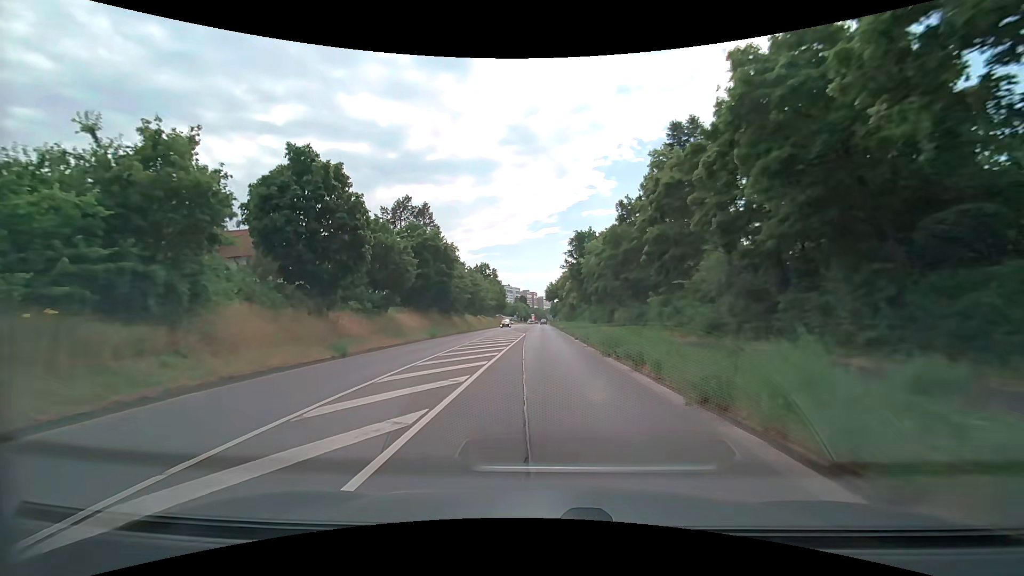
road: secondary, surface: asphalt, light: Day
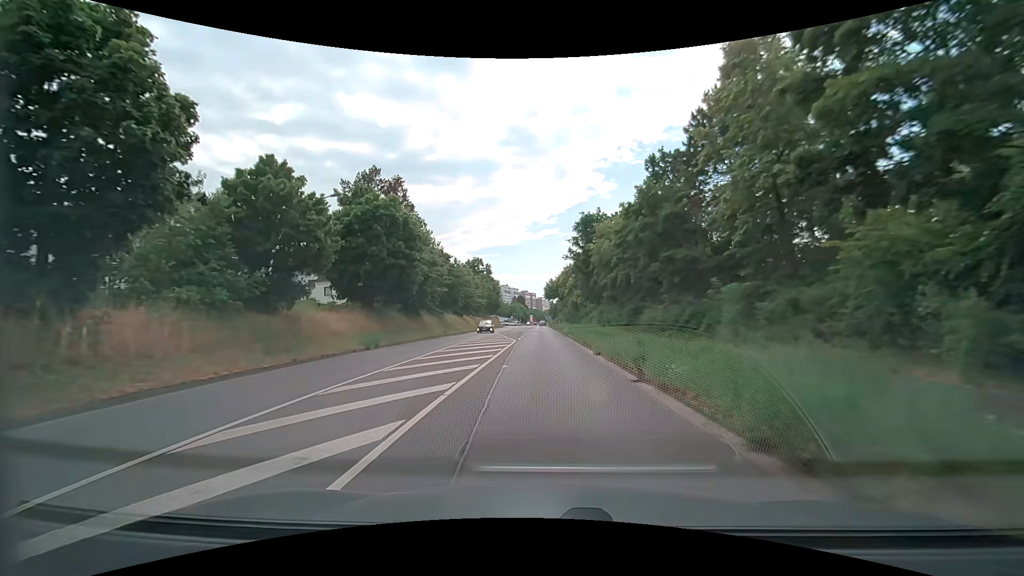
(+0.1, +13.9) m; 0°
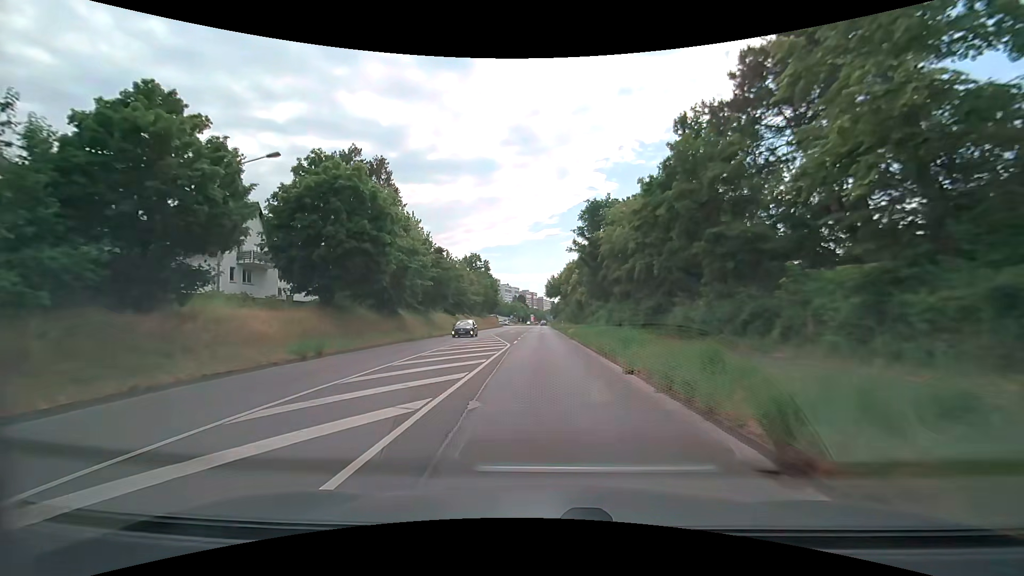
(0.0, +6.9) m; 0°
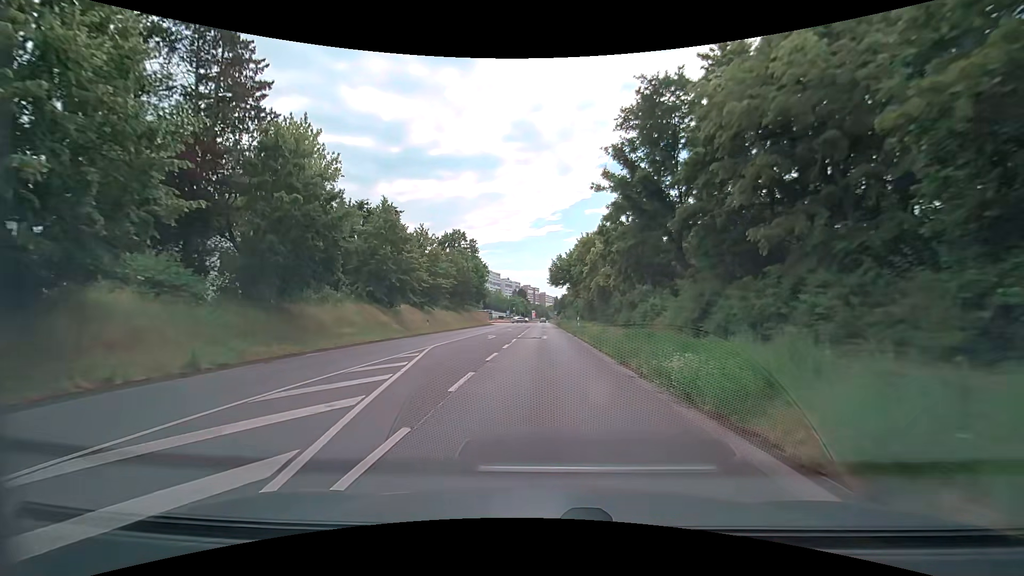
(-0.2, +27.5) m; -1°
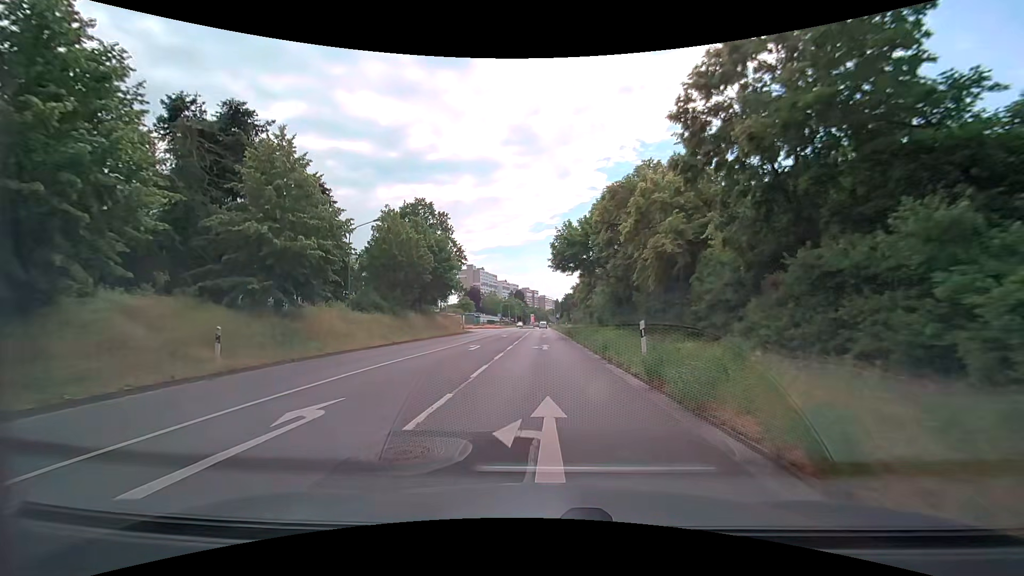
(+0.5, +27.3) m; +1°
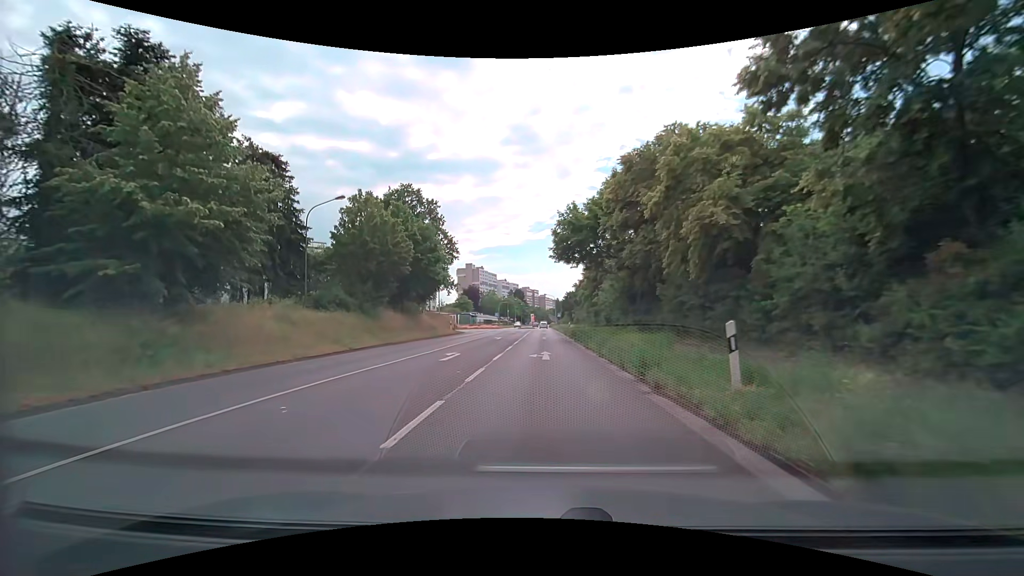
(0.0, +6.8) m; 0°
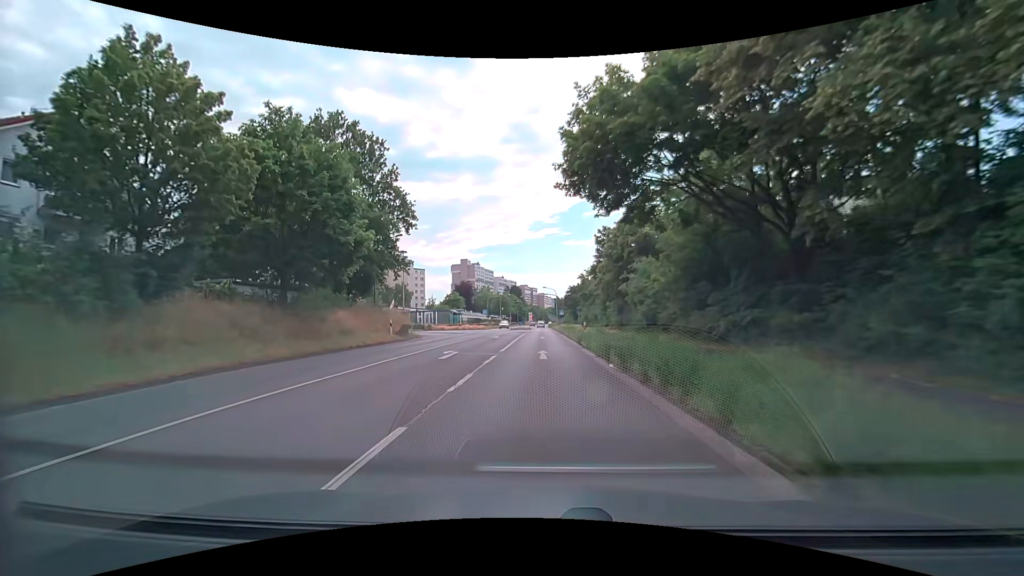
(+0.1, +20.2) m; 0°
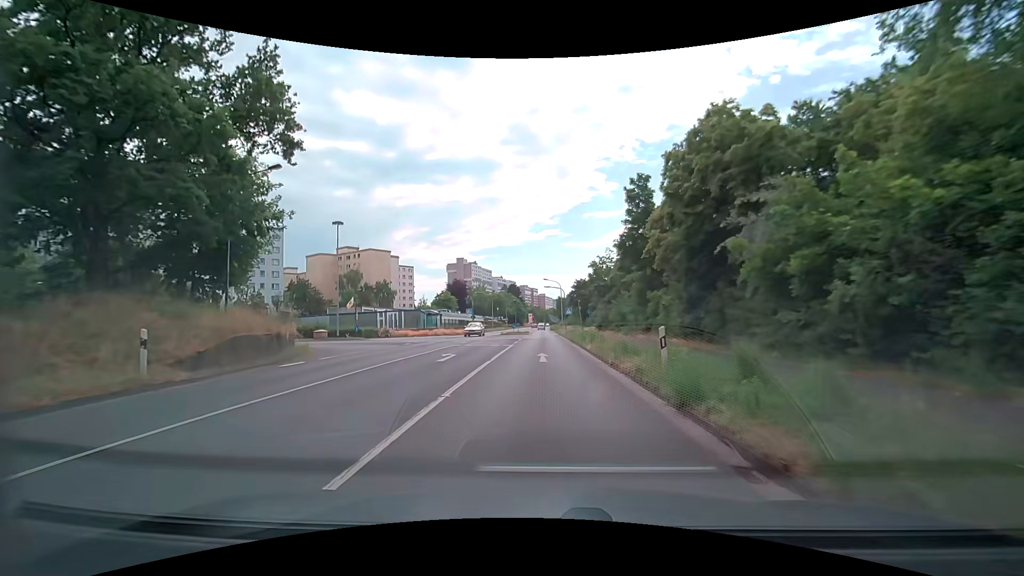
(0.0, +20.1) m; 0°
(0, +10) (0, +20) (0, +30) (0, +40) (0, +50) (0, +60) (-1, +70) (-1, +80) (-1, +90) (-2, +100) m
